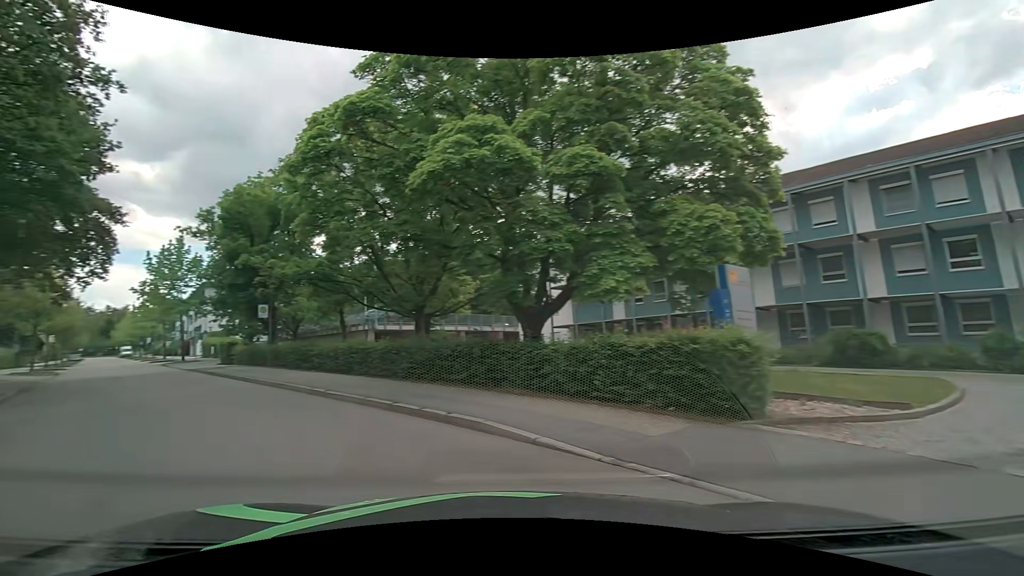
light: Day
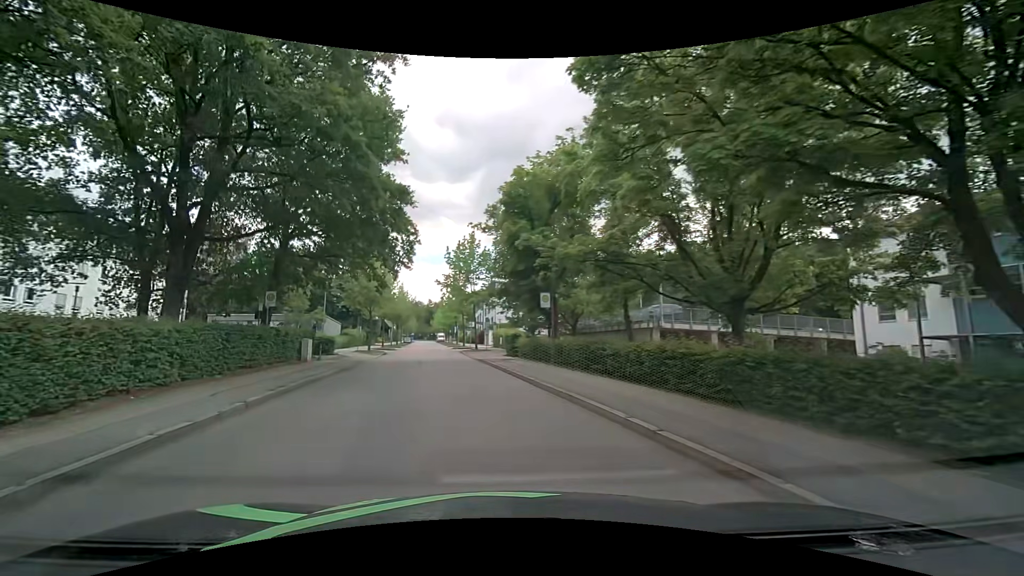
(-2.1, +5.9) m; -33°
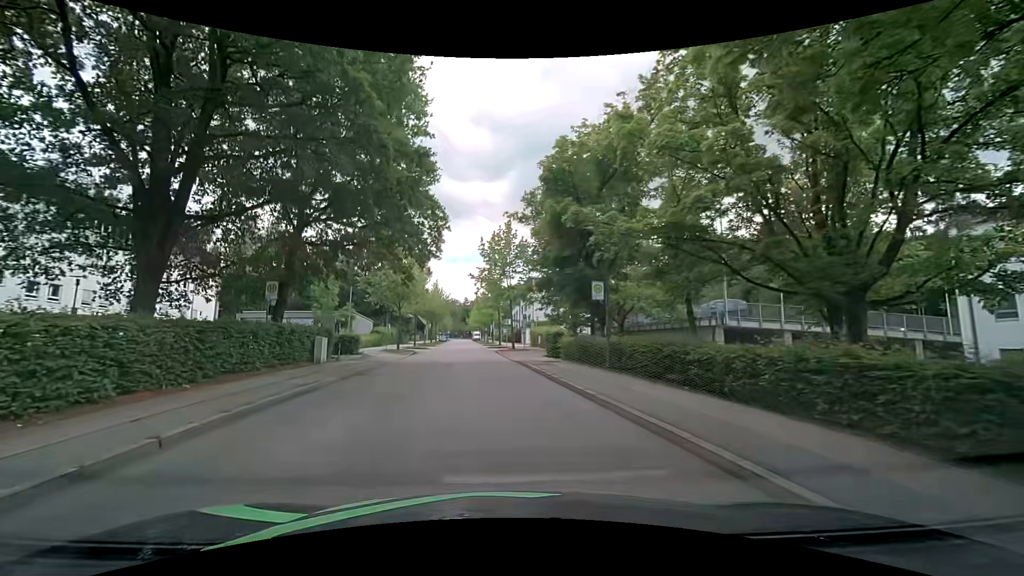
(-0.1, +4.1) m; -4°
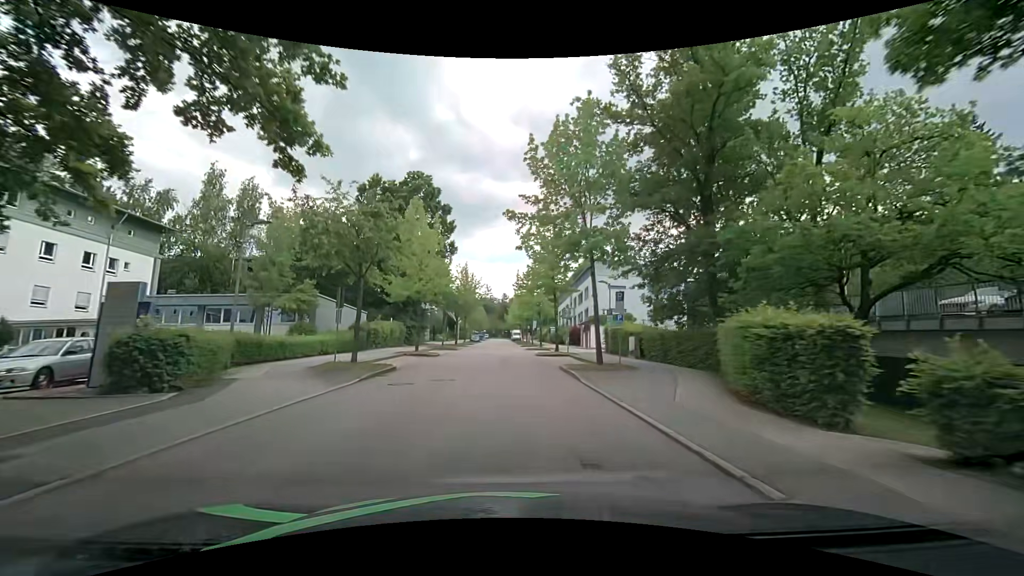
(-1.3, +22.9) m; -5°
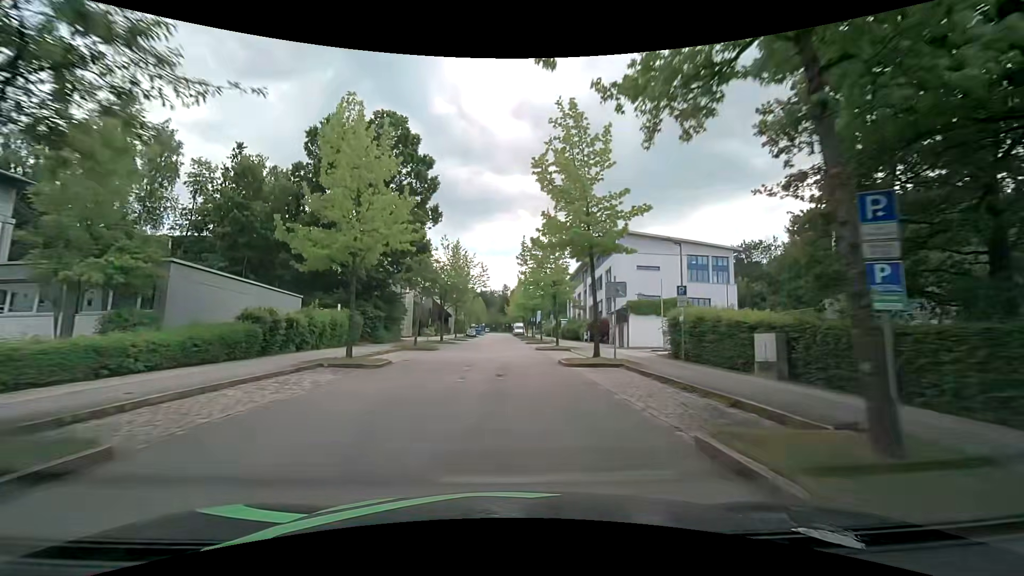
(+0.2, +14.7) m; +1°
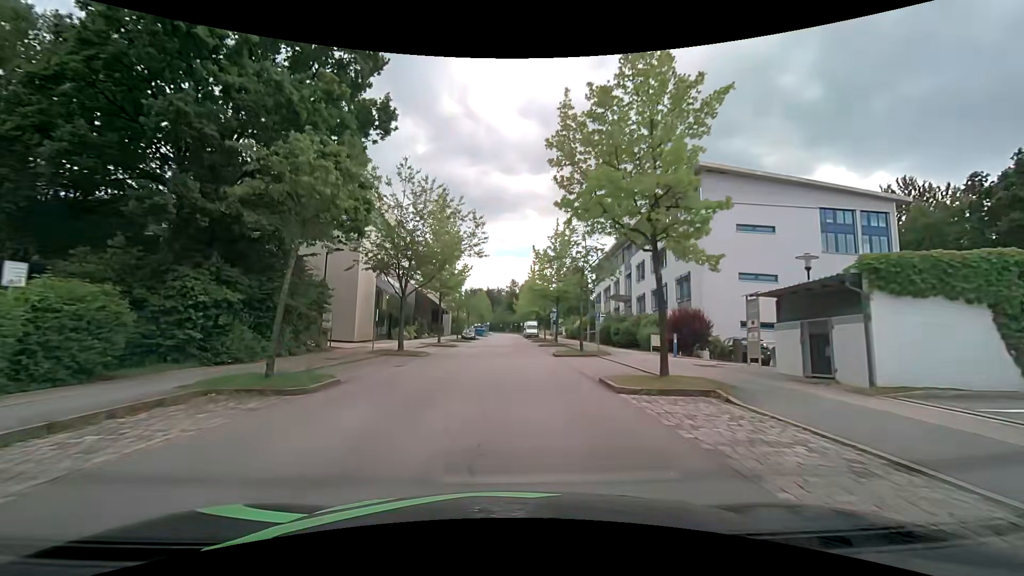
(-0.1, +21.1) m; -1°
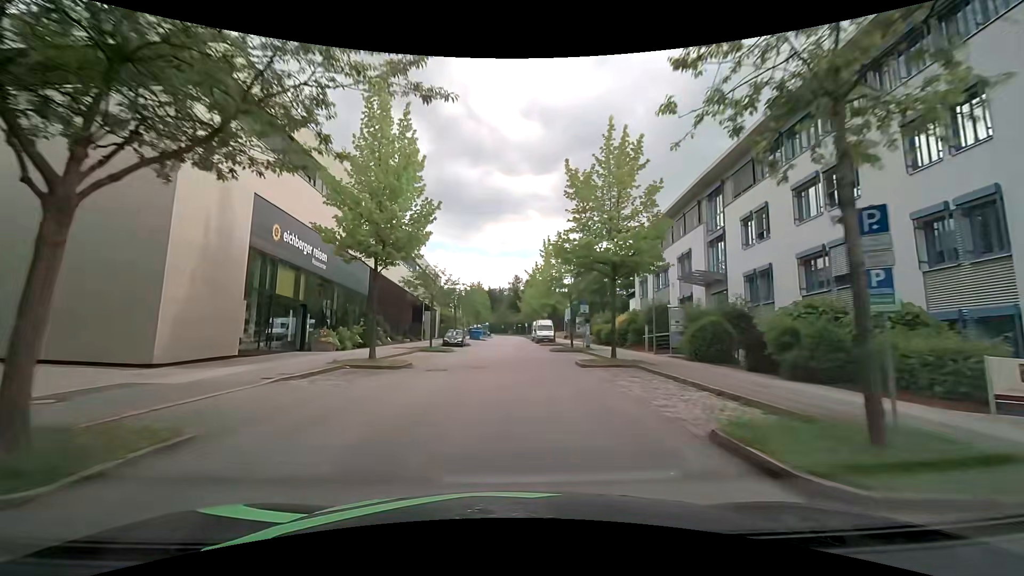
(+0.1, +20.6) m; +1°
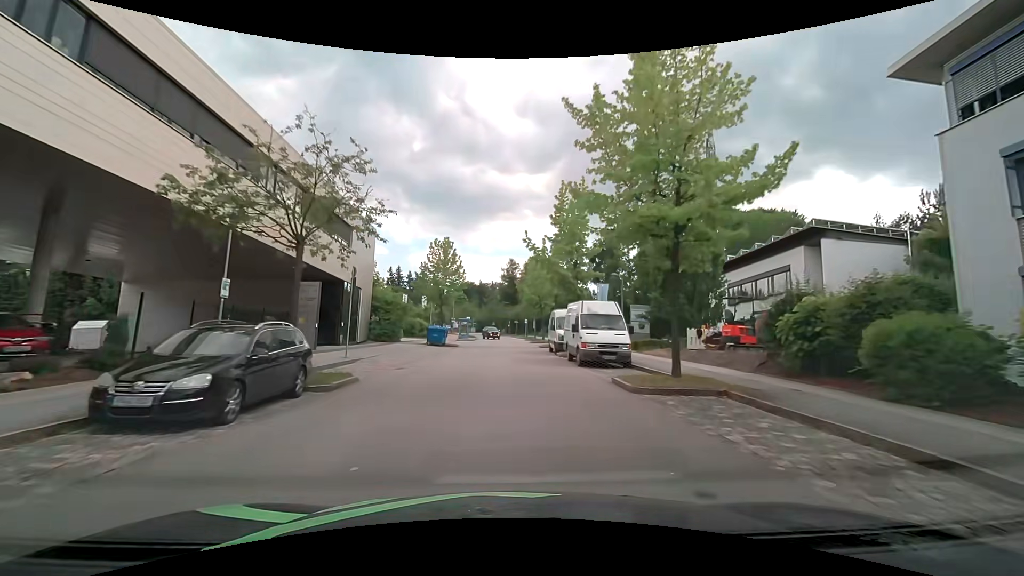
(-0.4, +35.6) m; 0°
